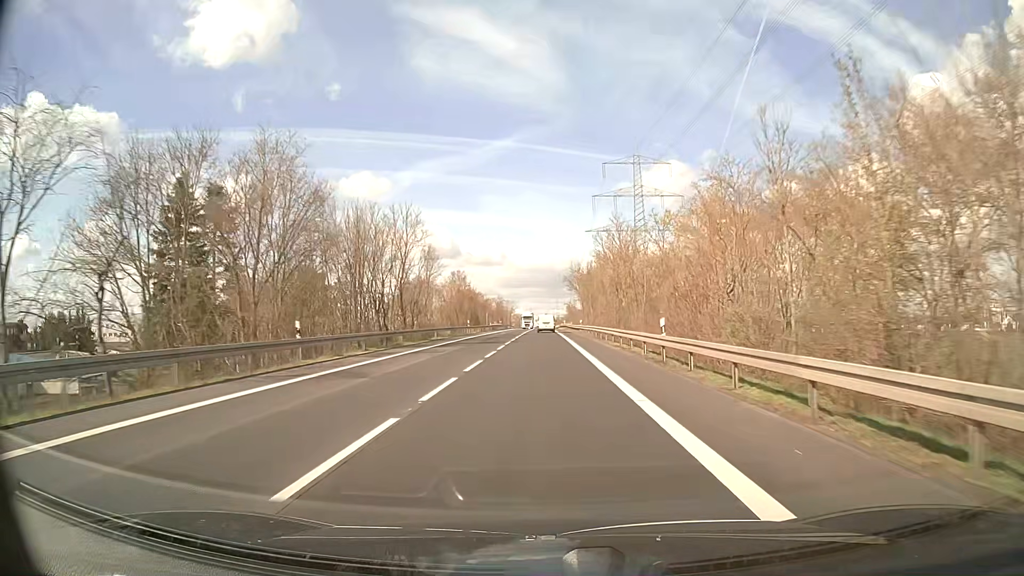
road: secondary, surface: asphalt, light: Day
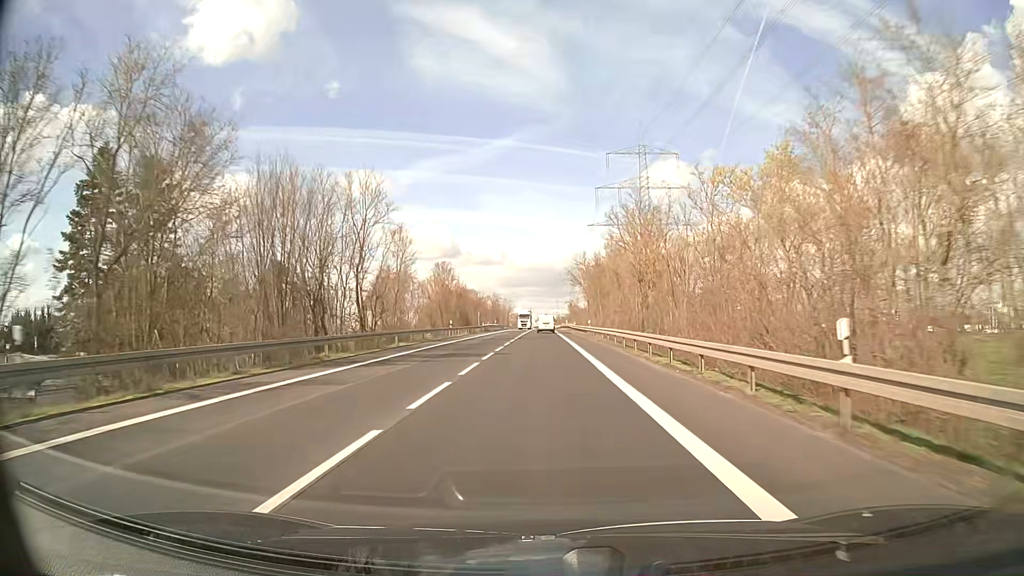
(0.0, +13.3) m; 0°
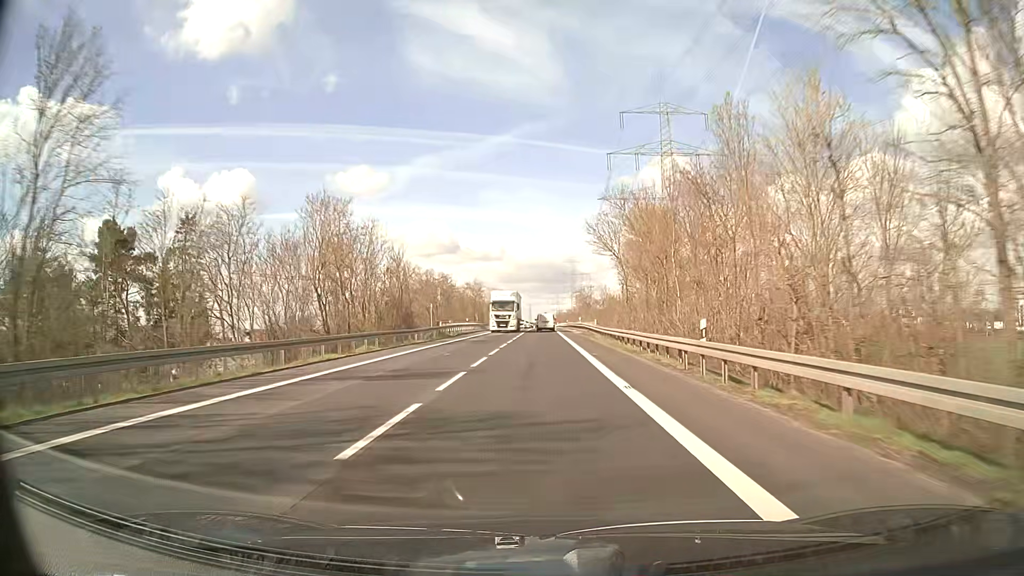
(0.0, +40.2) m; 0°
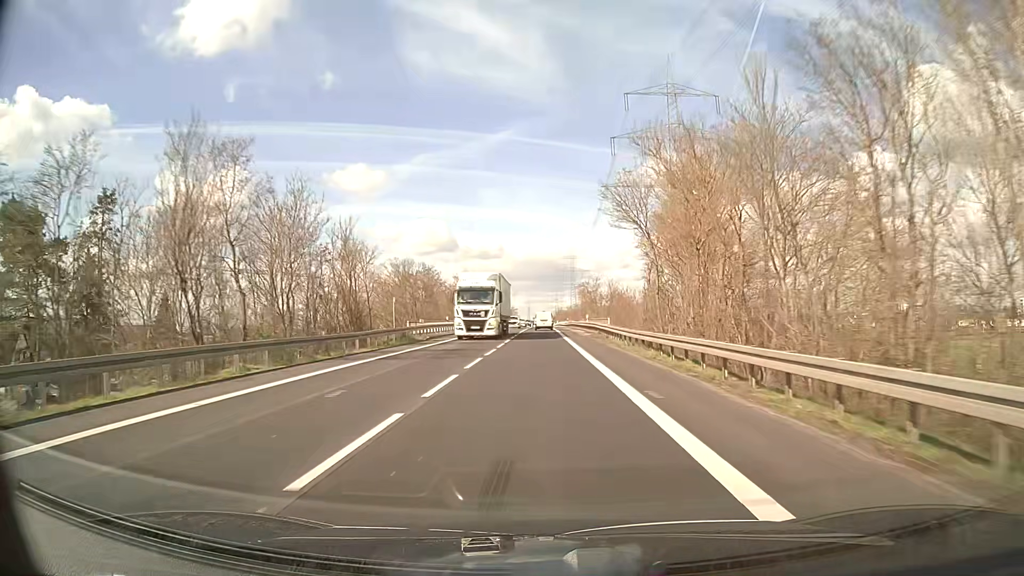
(+0.1, +13.4) m; 0°
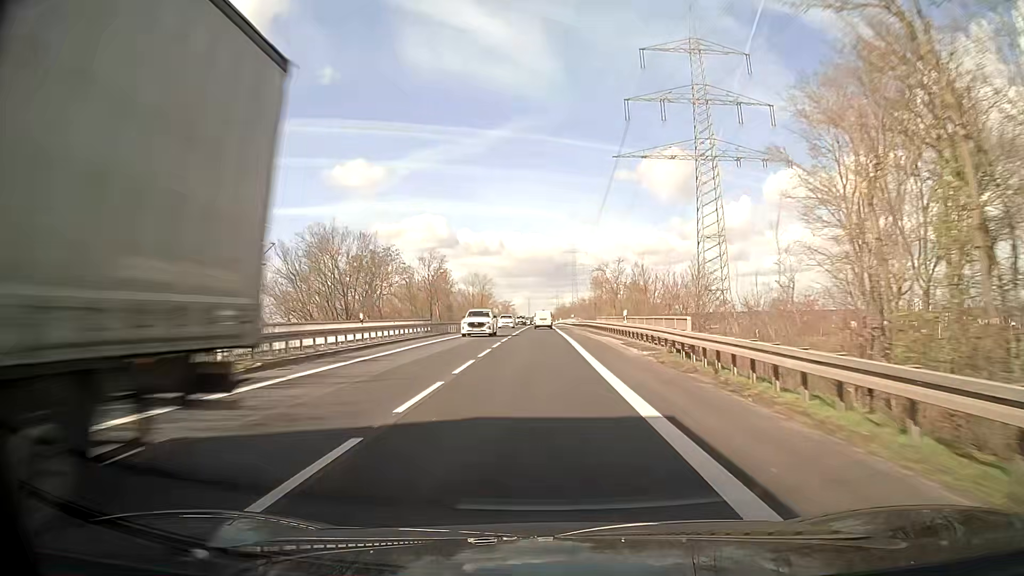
(0.0, +26.2) m; 0°
(0, +10) (0, +20) (0, +30) (0, +40) (0, +50) (0, +60) (0, +70) (0, +80) (0, +90) (0, +100) m
